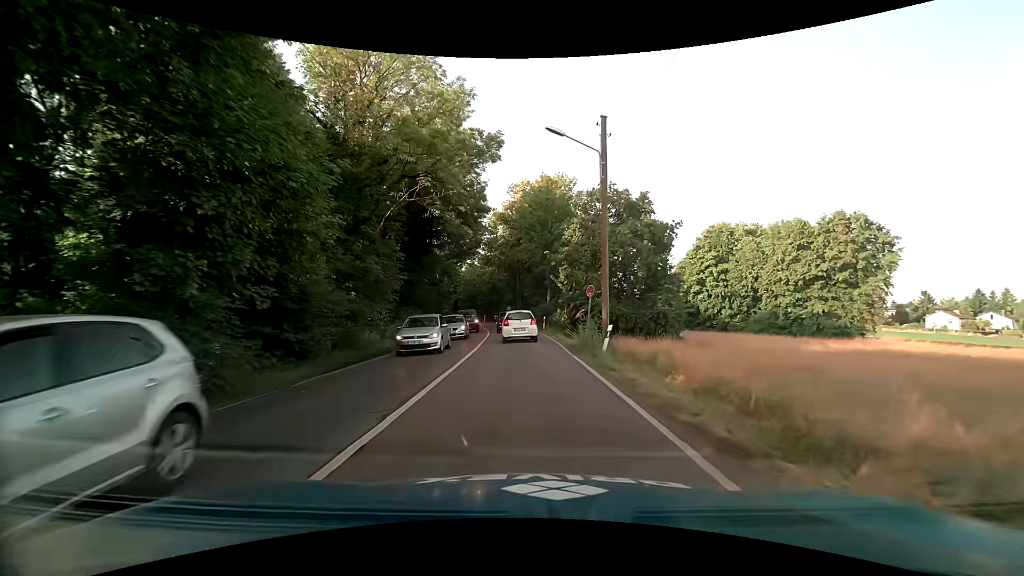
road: secondary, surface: asphalt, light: Day
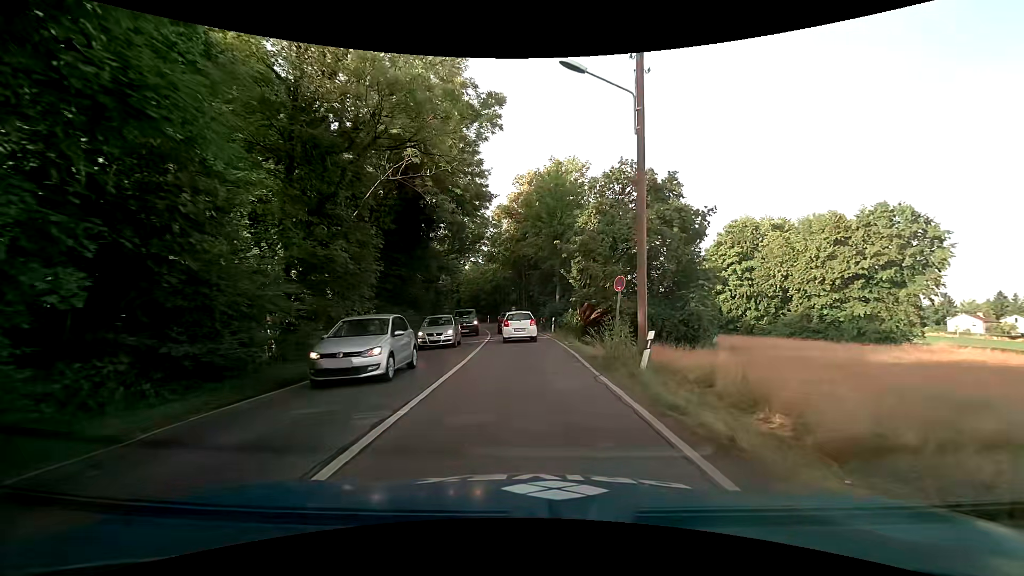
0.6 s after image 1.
(0.0, +4.8) m; 0°
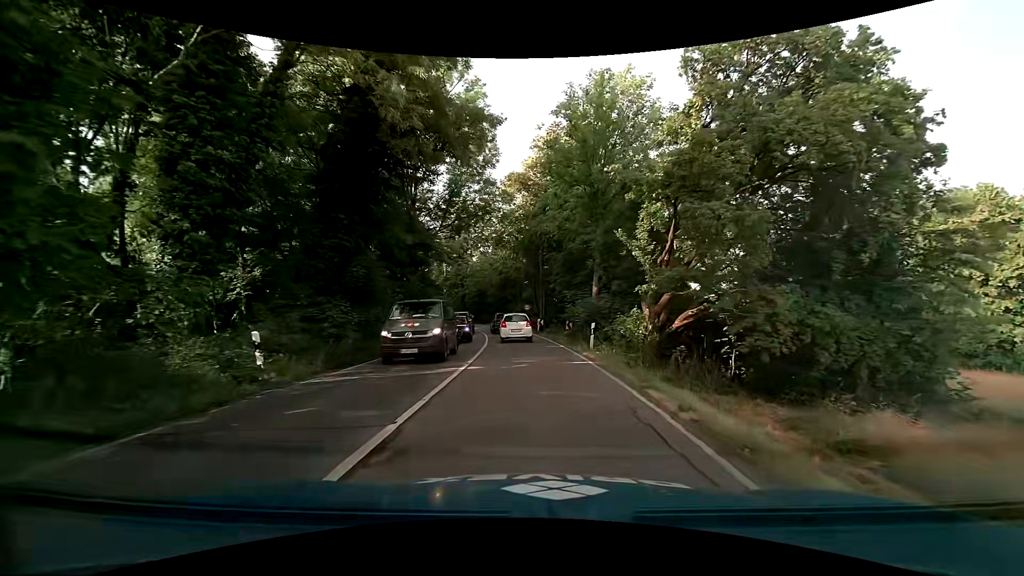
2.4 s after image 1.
(-0.4, +14.1) m; -2°
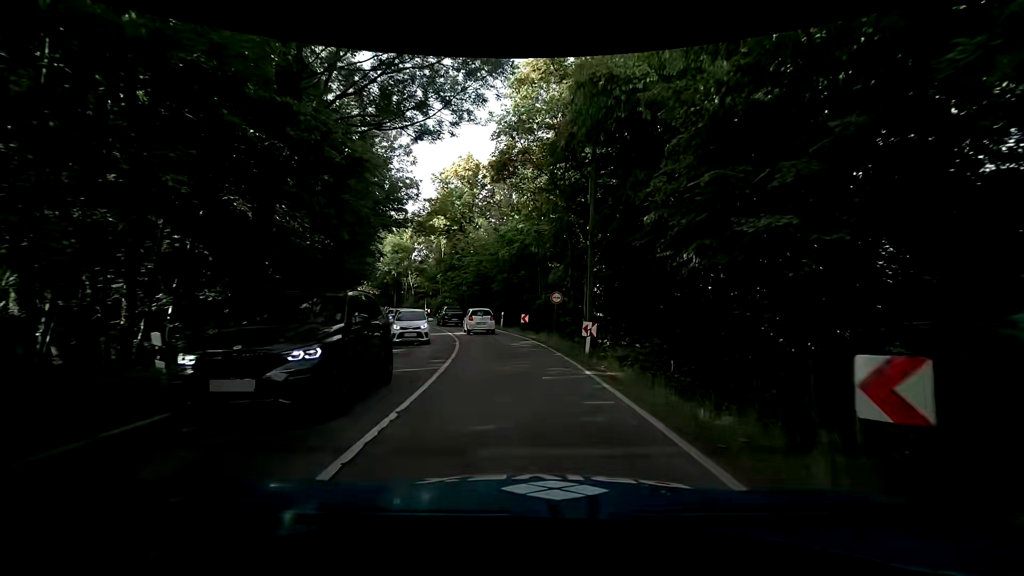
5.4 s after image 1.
(-0.5, +23.0) m; -4°
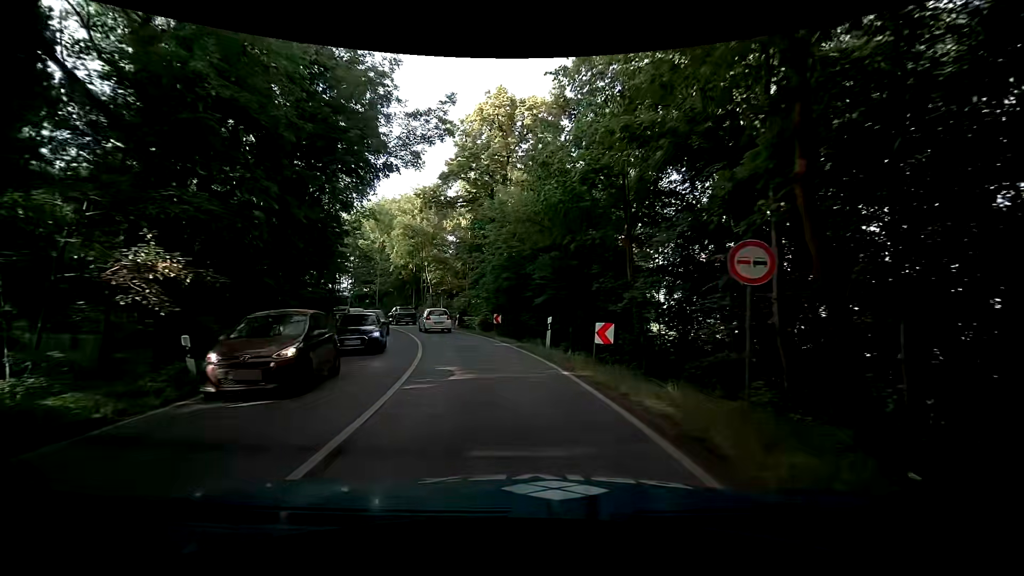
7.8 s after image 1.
(-0.3, +18.6) m; -5°
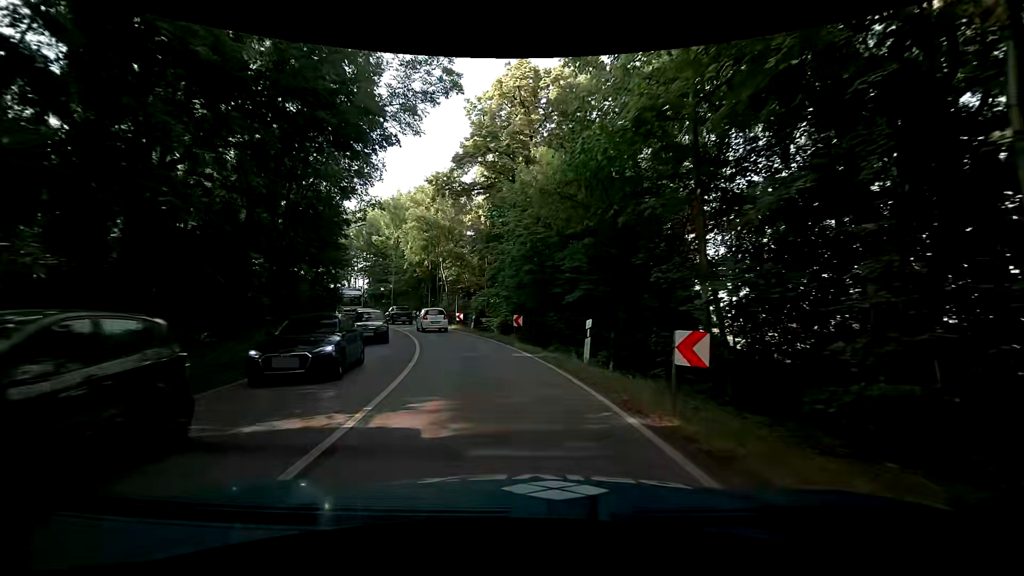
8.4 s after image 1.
(-0.1, +4.8) m; -3°
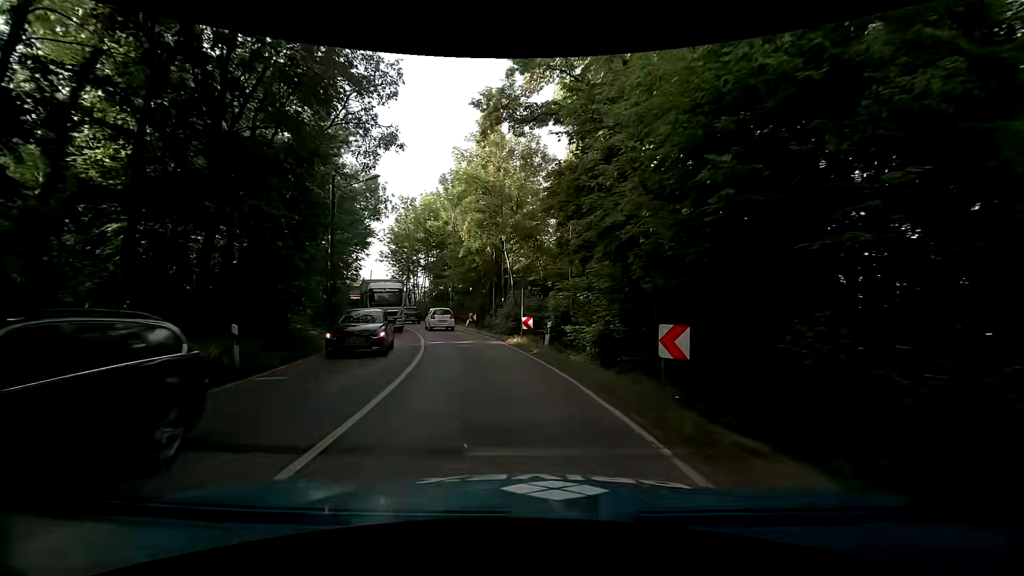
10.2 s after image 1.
(-1.0, +14.8) m; -9°
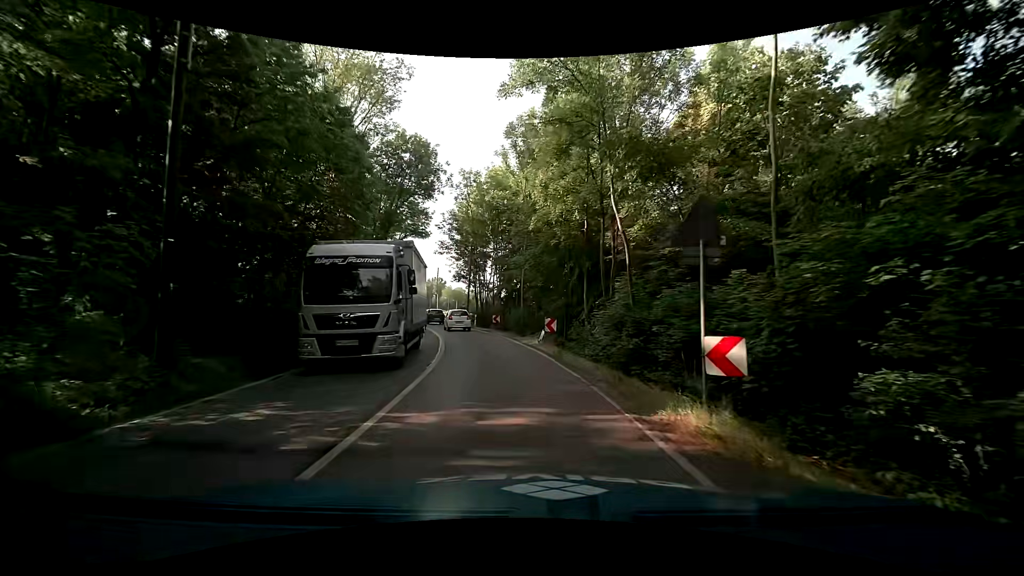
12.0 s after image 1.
(-1.2, +15.2) m; -9°
